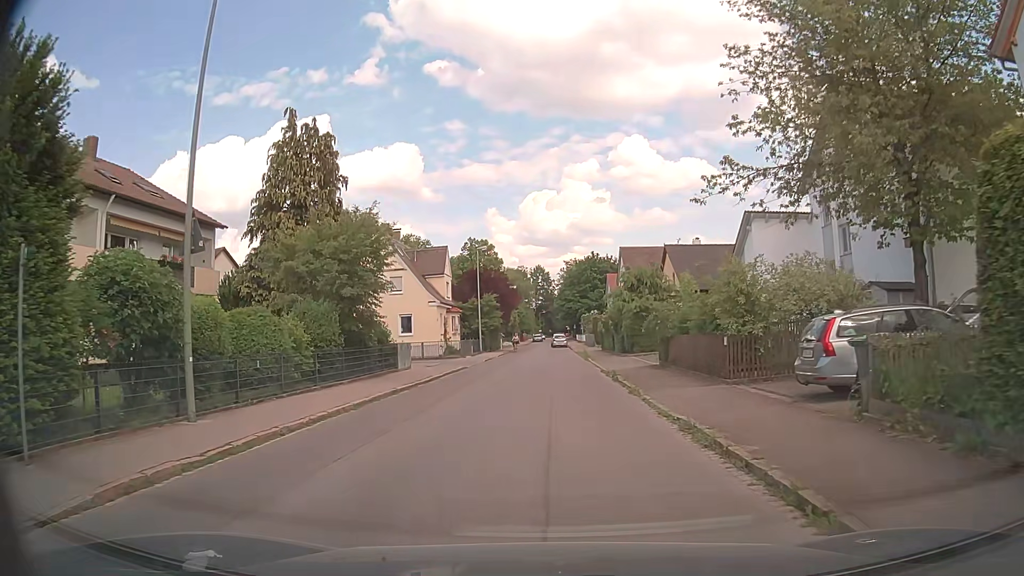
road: residential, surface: asphalt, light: Day
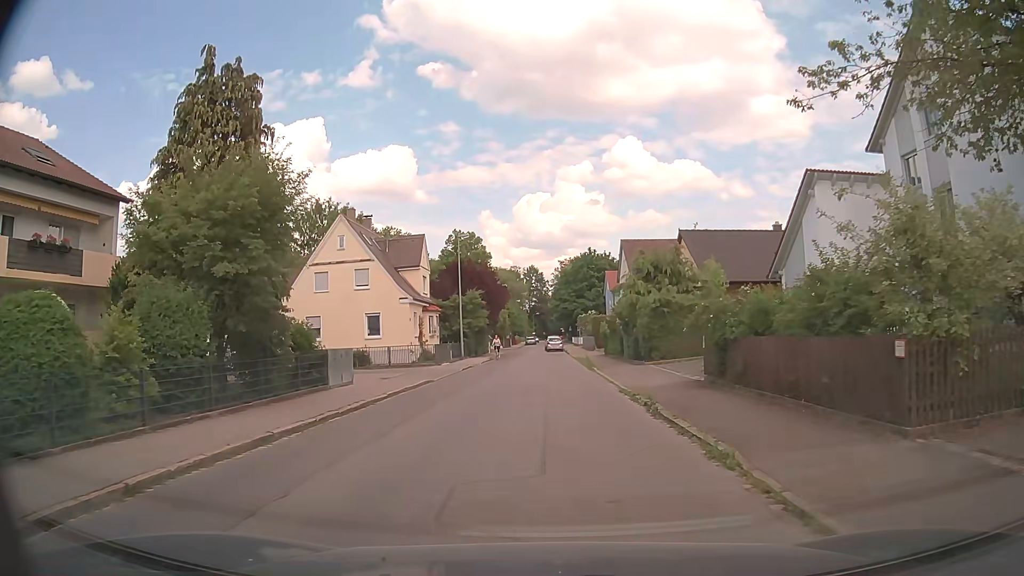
(+0.1, +8.3) m; +1°
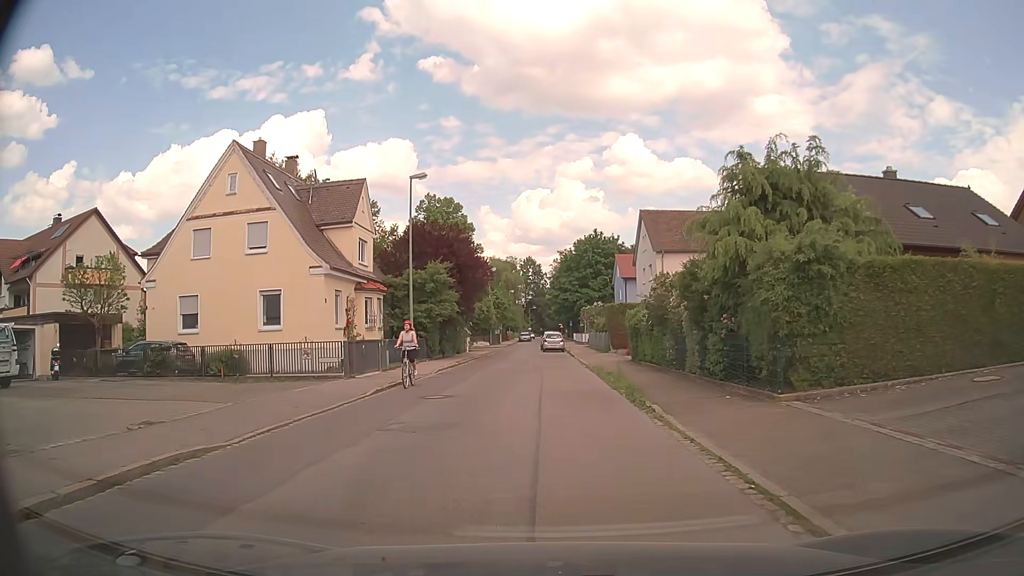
(+0.2, +16.6) m; 0°
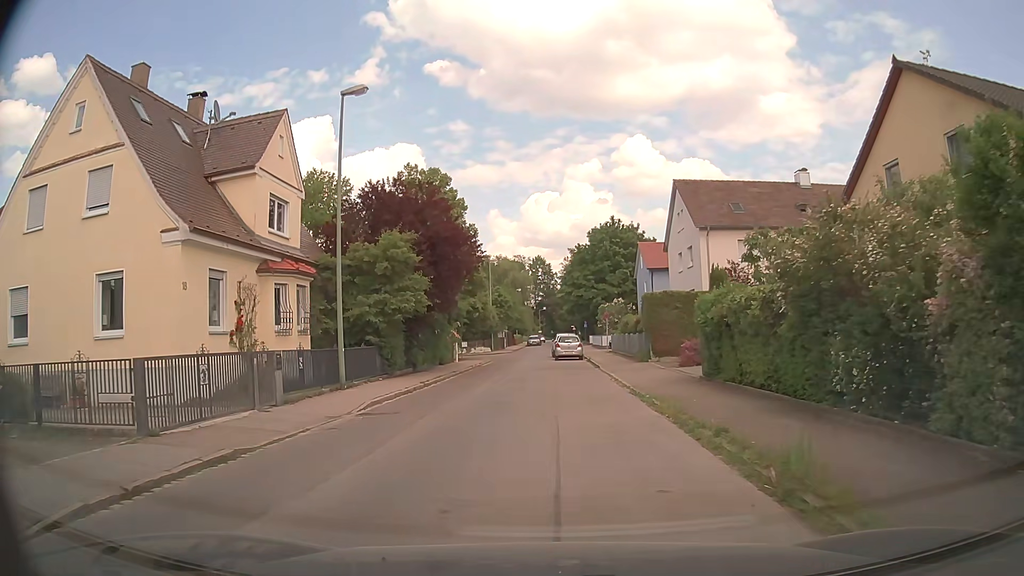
(0.0, +12.2) m; 0°
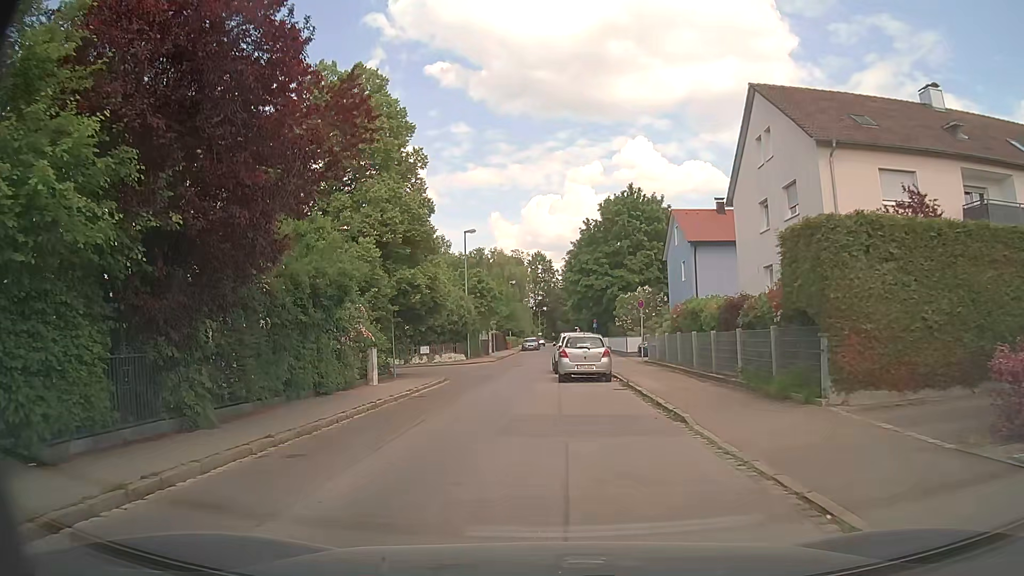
(+0.1, +19.1) m; -1°
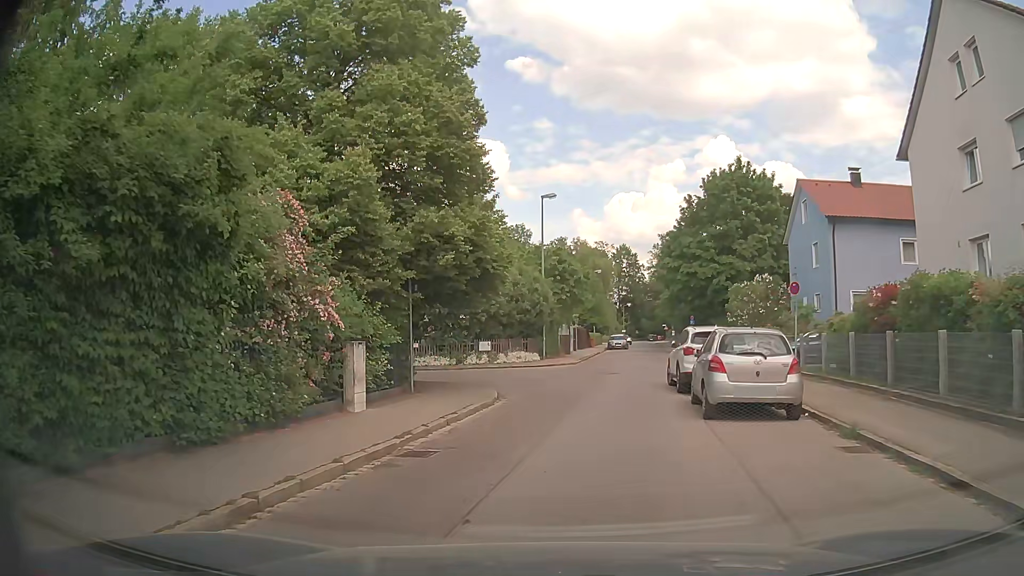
(-0.6, +10.1) m; -7°
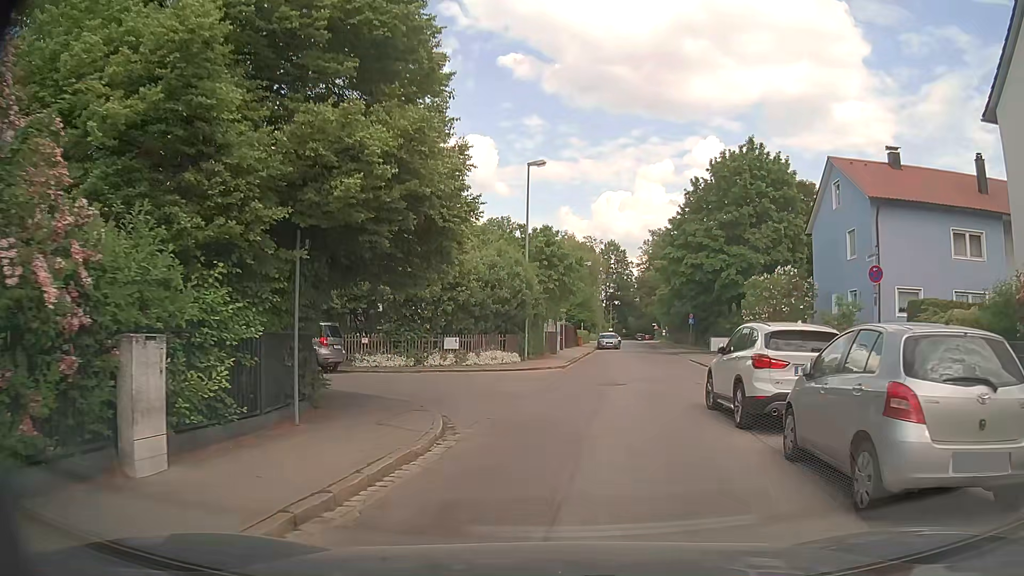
(+0.1, +6.4) m; +2°
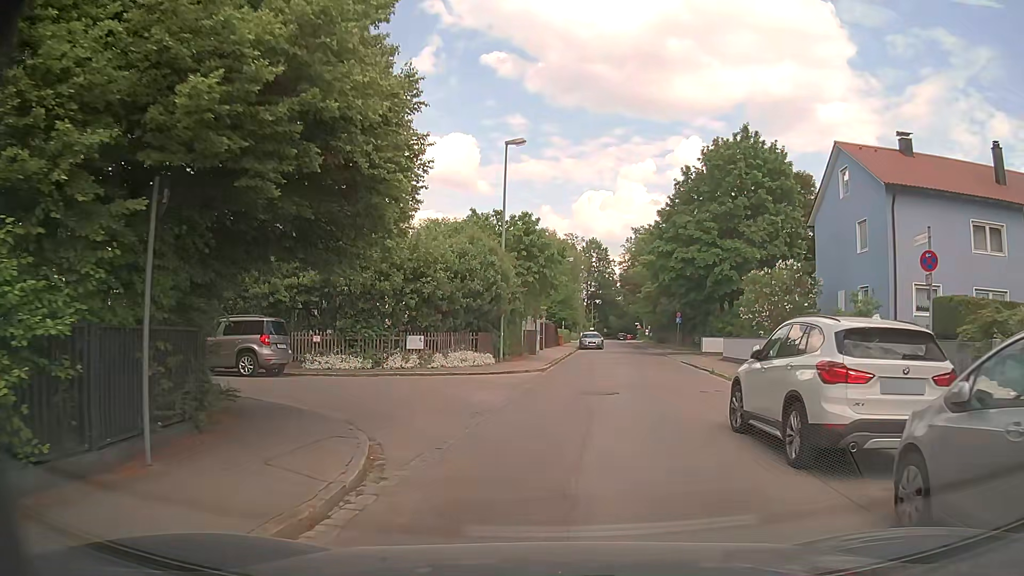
(0.0, +3.2) m; 0°
(+1, +10) (+3, +20) (+5, +30) (+6, +39) (+7, +49) (+8, +59) (+9, +69) (+10, +79) (+11, +89) (+12, +99) m
